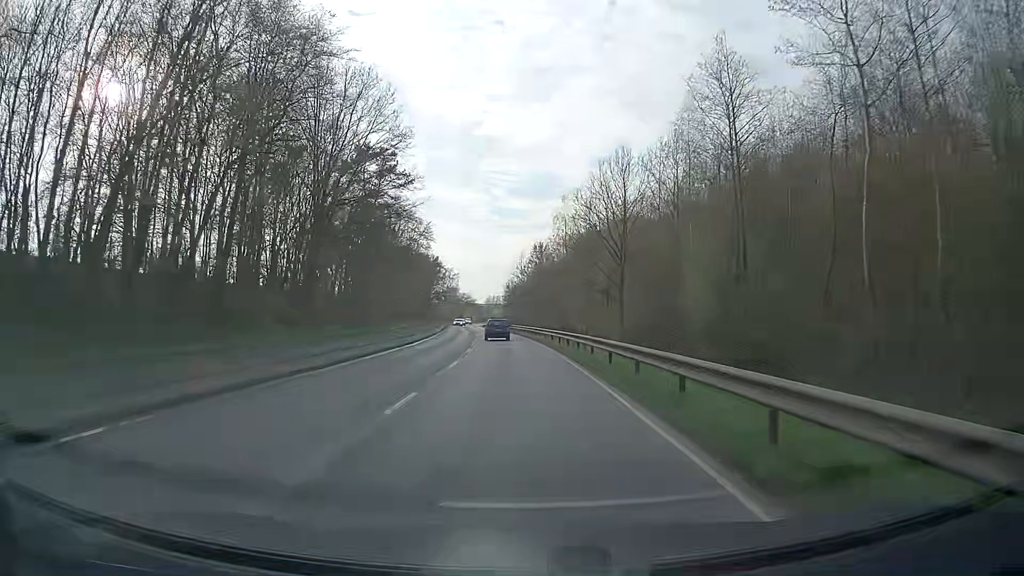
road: secondary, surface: asphalt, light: Day
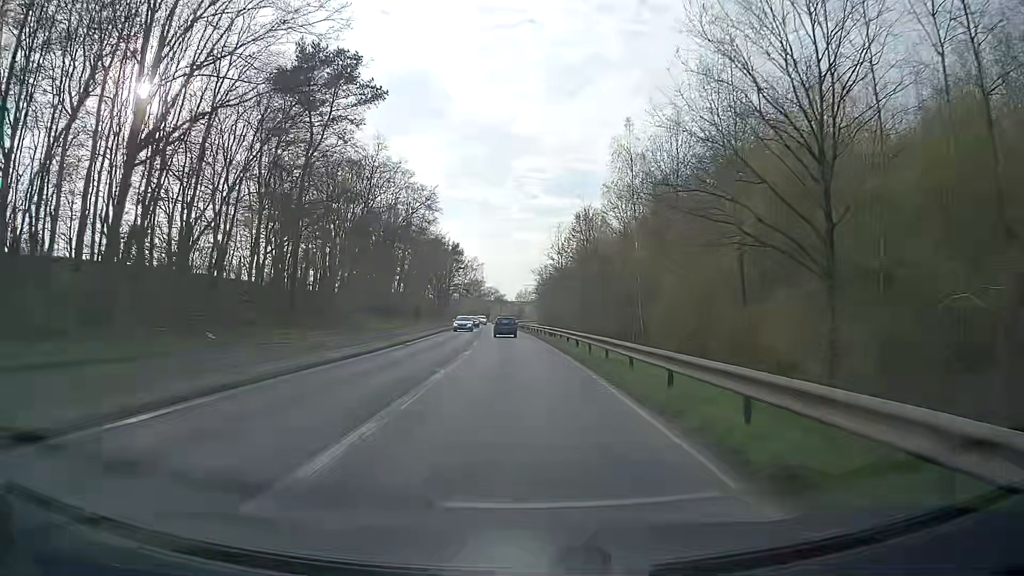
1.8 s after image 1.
(-0.9, +31.3) m; -3°
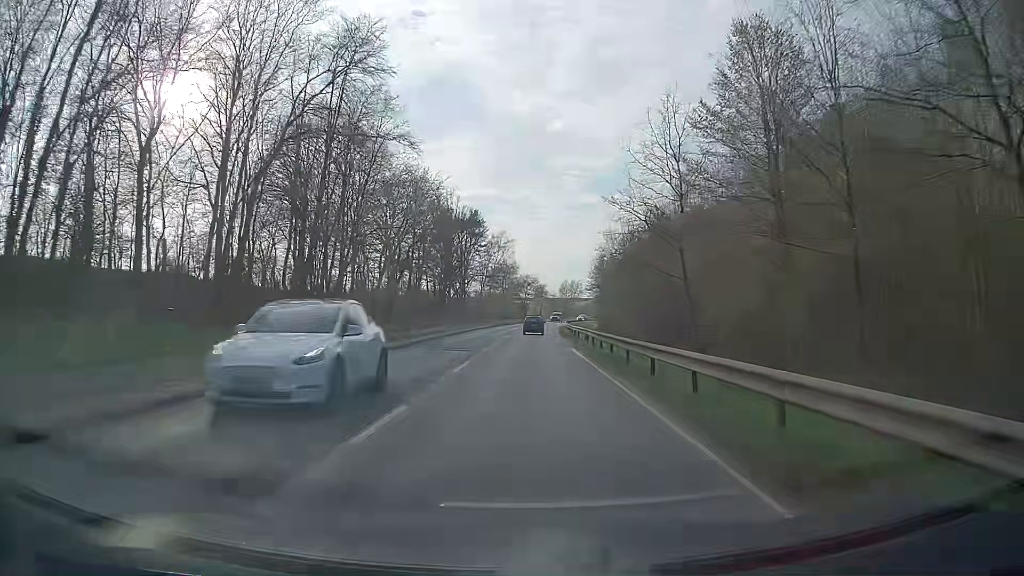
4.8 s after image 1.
(-1.8, +52.8) m; -4°
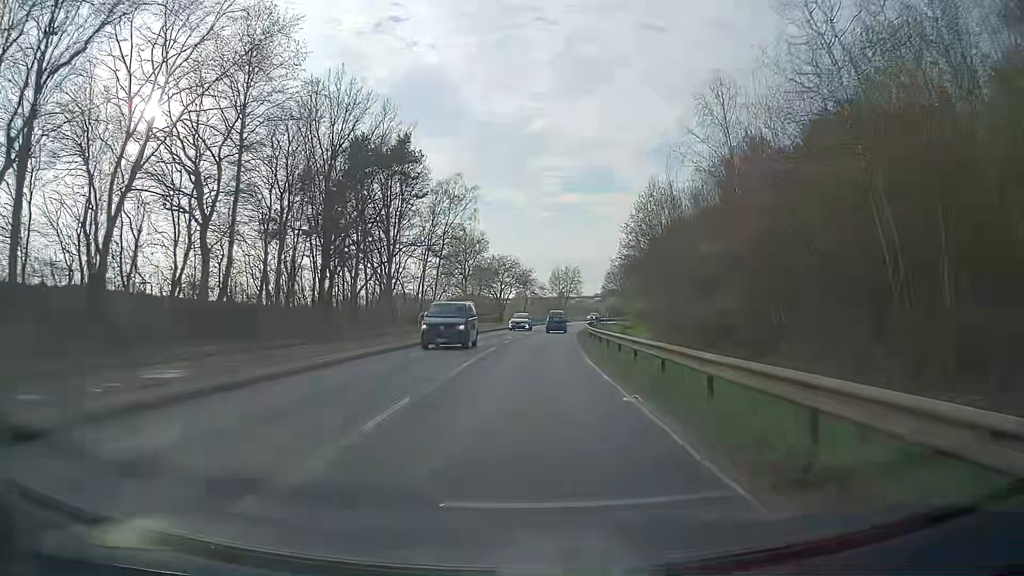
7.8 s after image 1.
(+0.6, +53.5) m; +2°
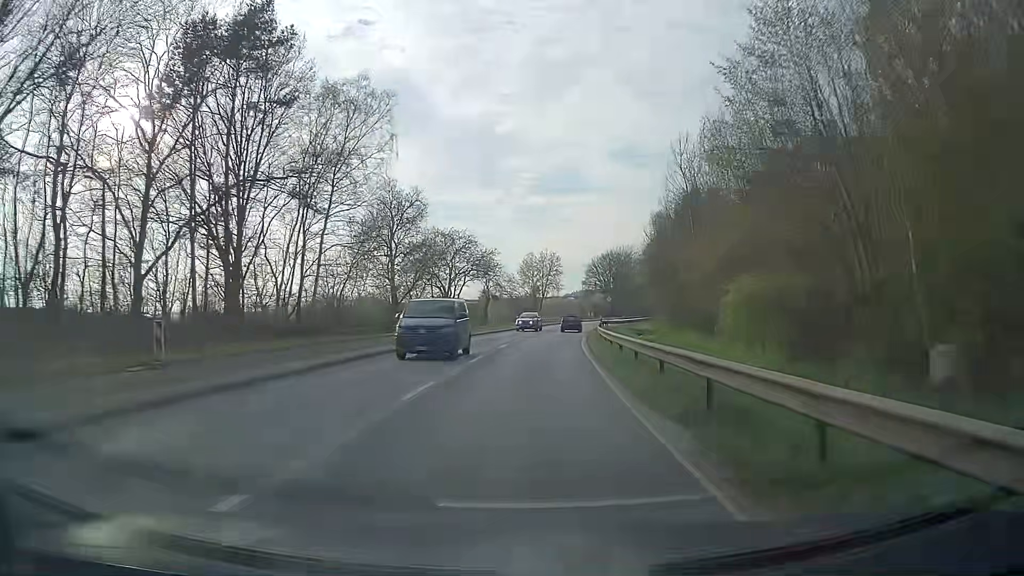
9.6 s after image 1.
(+0.7, +33.0) m; +3°
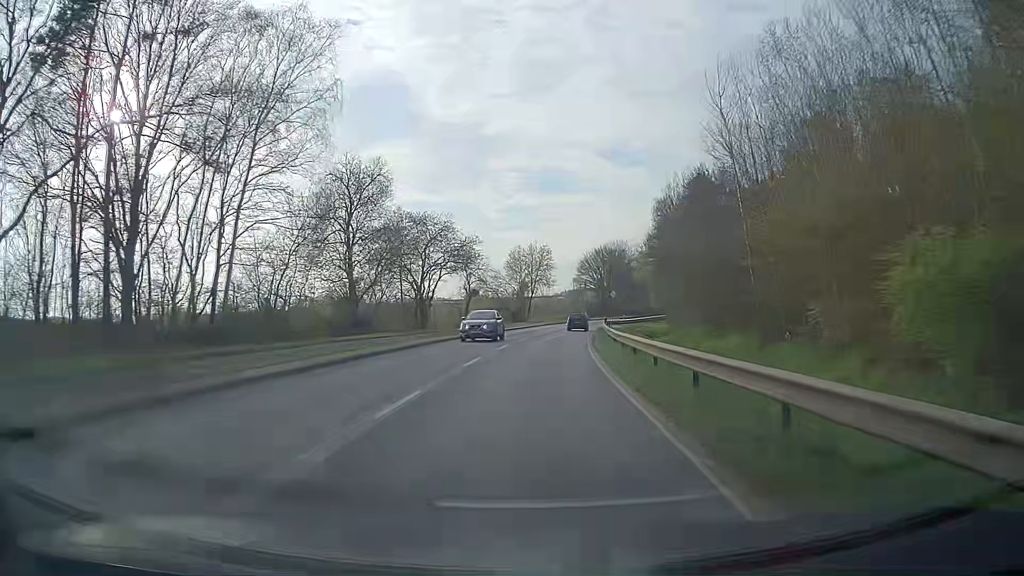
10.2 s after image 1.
(0.0, +11.1) m; +1°
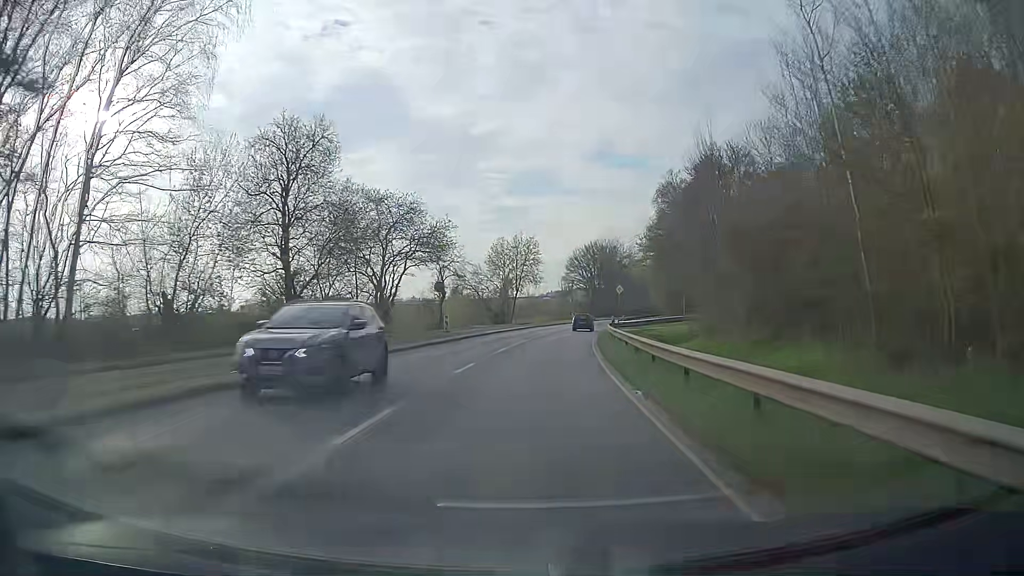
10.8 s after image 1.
(+0.1, +11.1) m; +2°
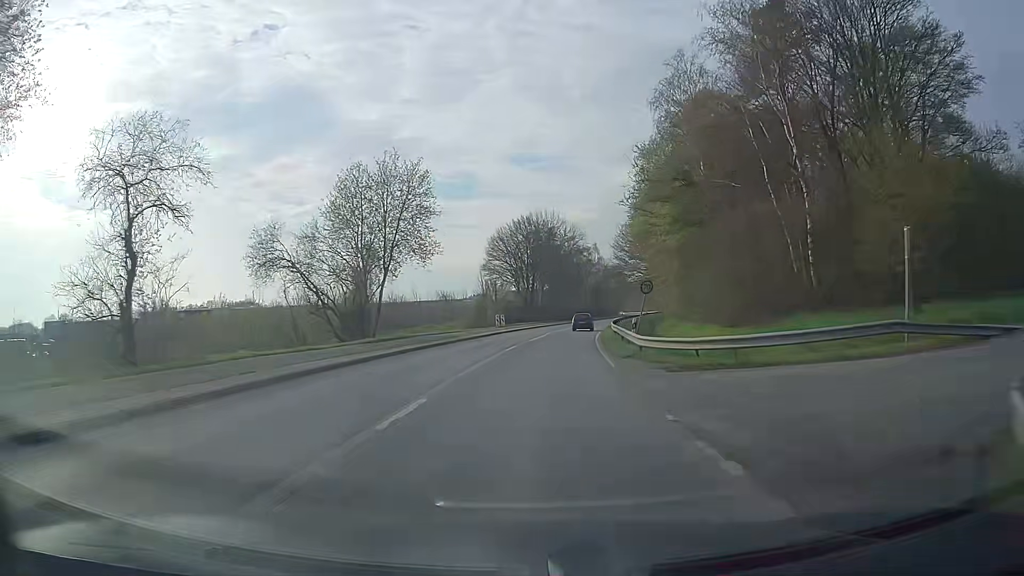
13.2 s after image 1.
(+2.0, +43.7) m; +6°
(0, +10) (+1, +20) (+1, +30) (+2, +40) (+3, +50) (+4, +60) (+6, +70) (+8, +80) (+10, +89) (+12, +99) m
